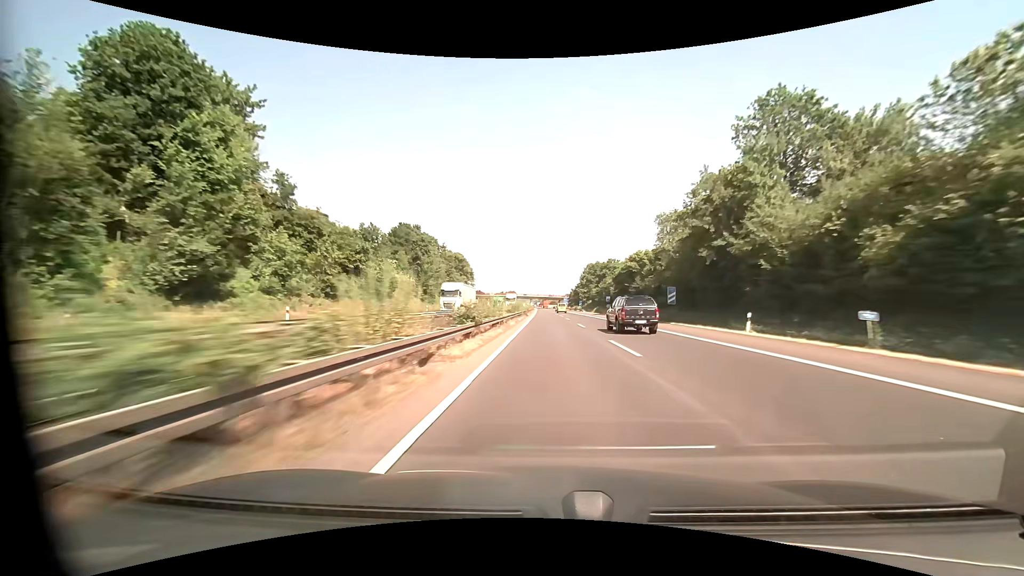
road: motorway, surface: asphalt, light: Day
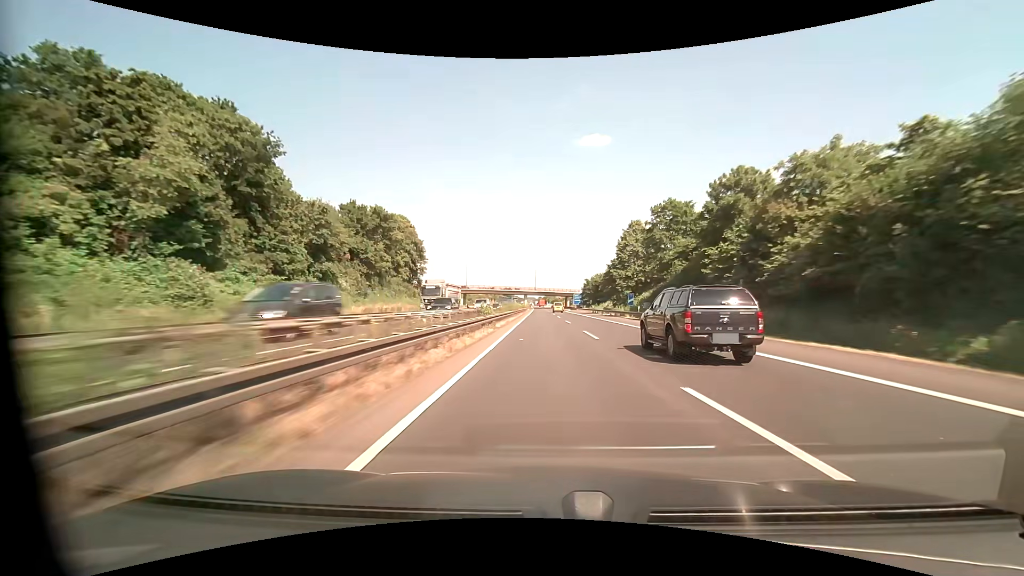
(0.0, +83.1) m; 0°
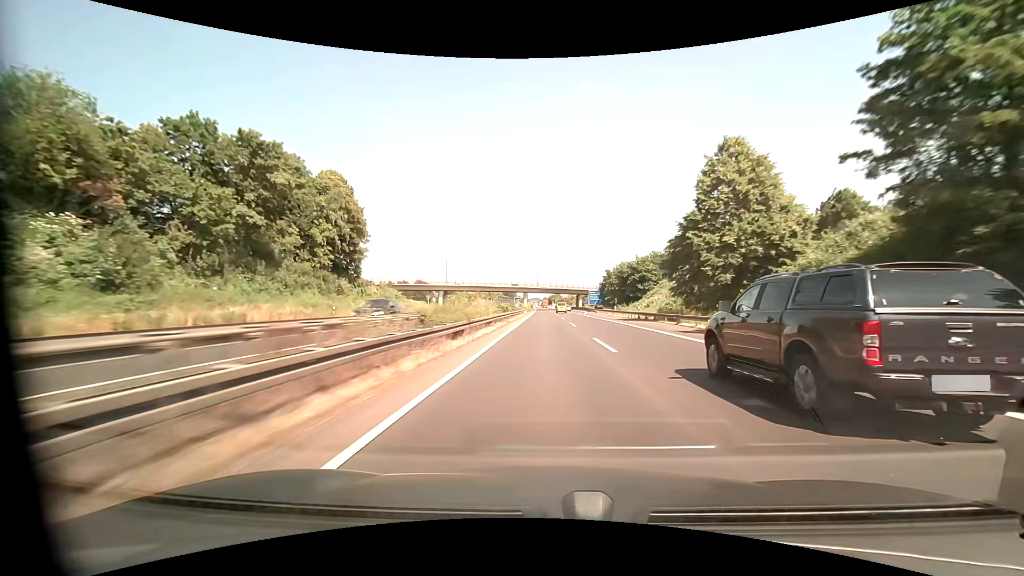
(-0.3, +41.6) m; -1°
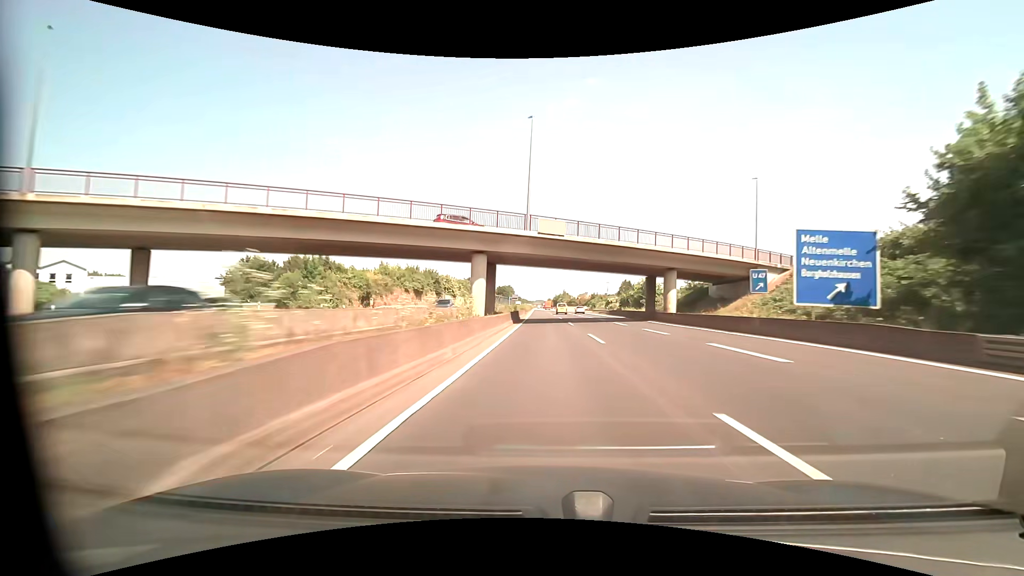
(-0.4, +104.0) m; 0°
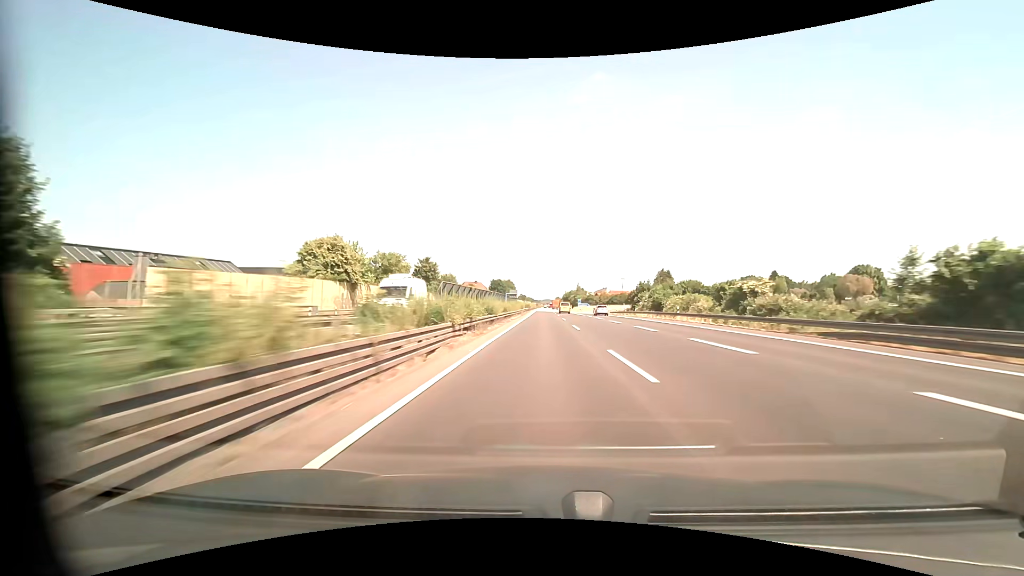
(-0.6, +82.9) m; -1°
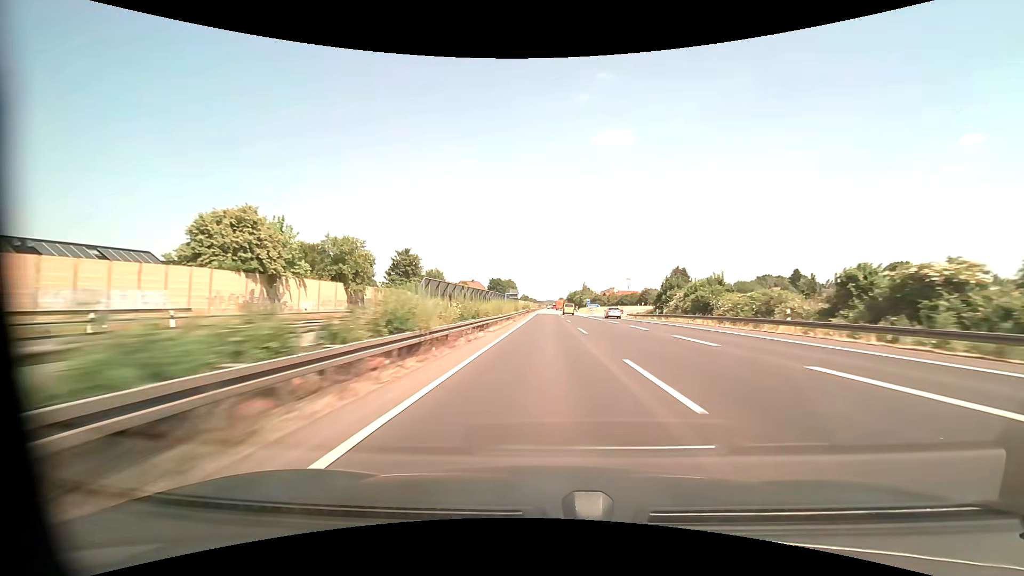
(-0.1, +20.7) m; 0°
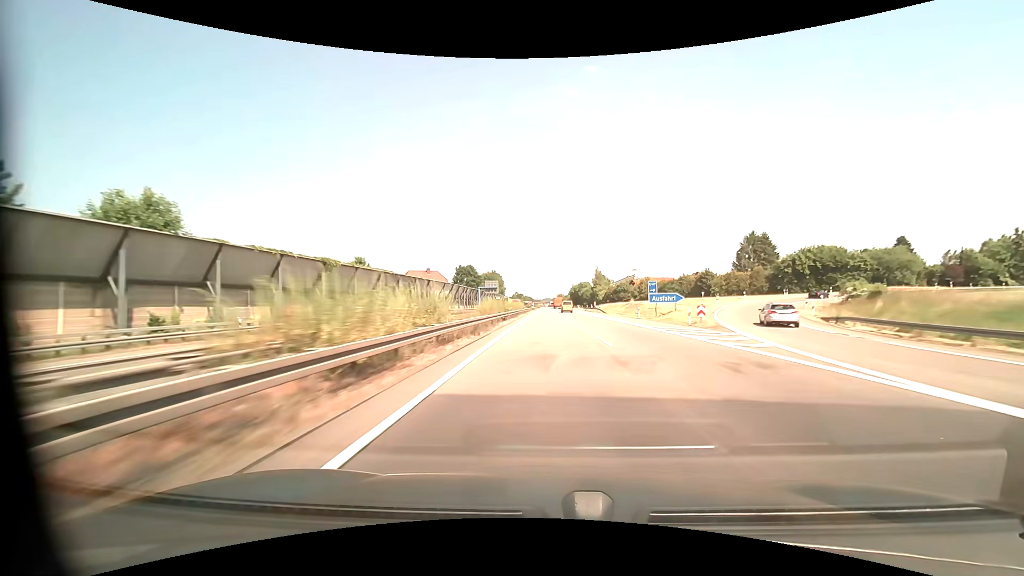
(+0.3, +82.8) m; 0°
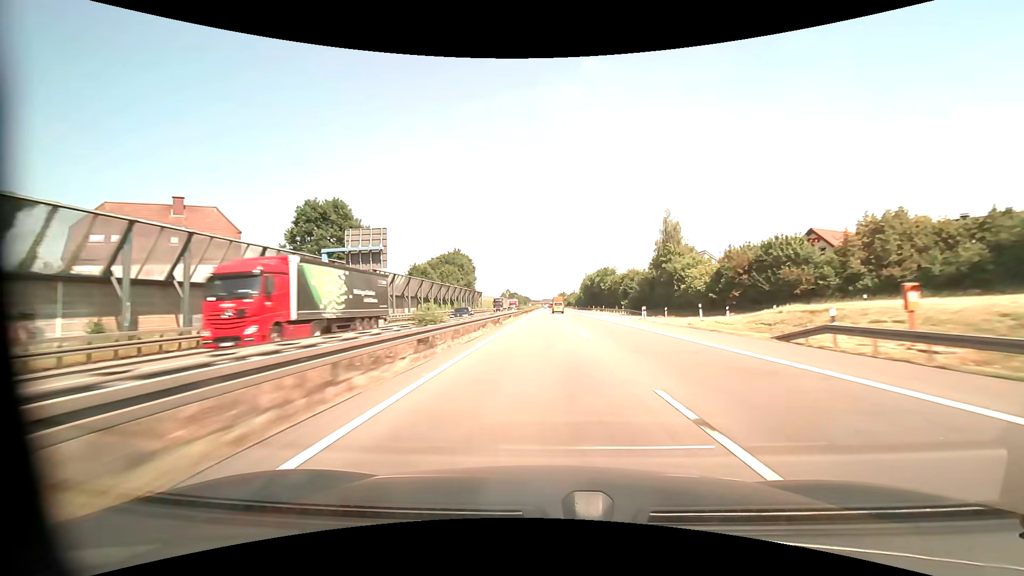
(+0.3, +103.1) m; 0°
(0, +10) (0, +20) (0, +30) (0, +40) (0, +50) (0, +60) (0, +70) (0, +80) (0, +90) (0, +100) m
